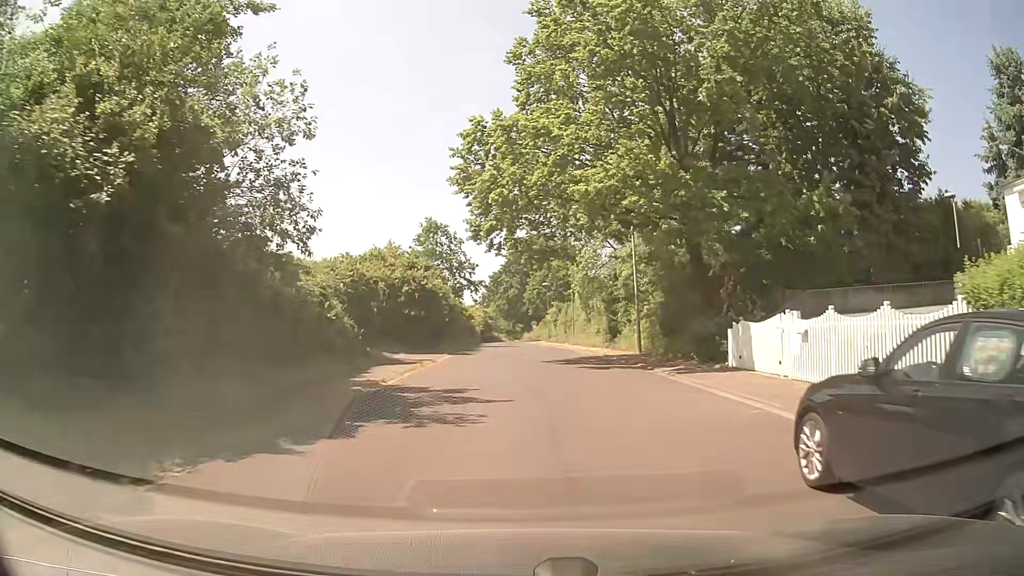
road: residential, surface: asphalt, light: Day
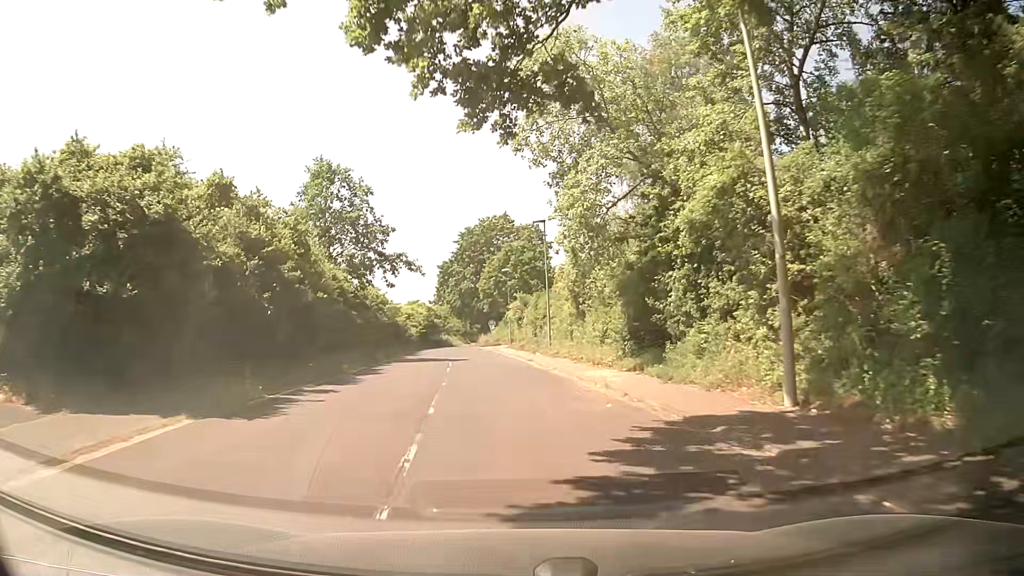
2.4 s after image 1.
(+1.0, +22.9) m; +3°
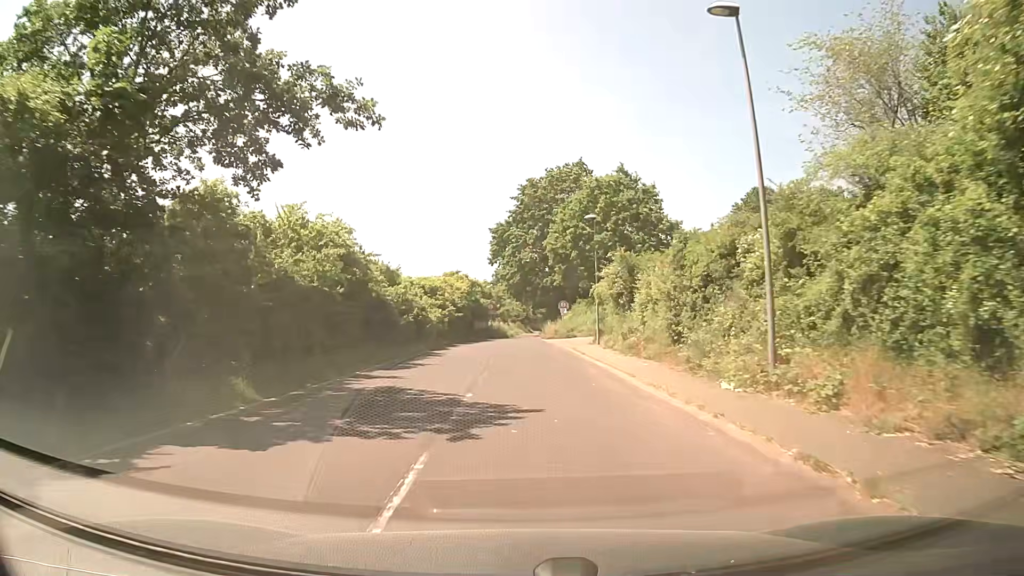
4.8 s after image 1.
(-1.7, +25.8) m; -6°
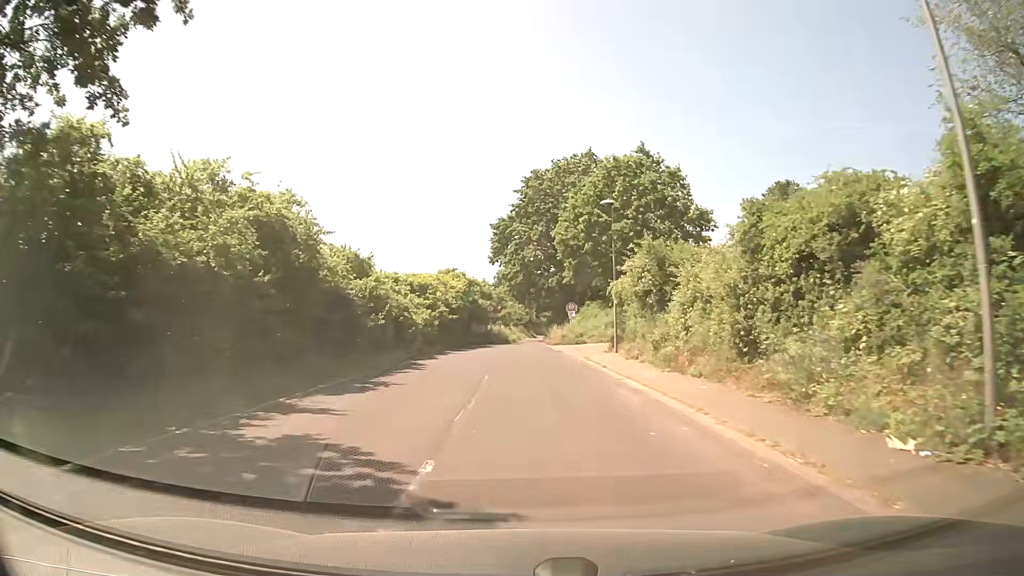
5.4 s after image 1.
(0.0, +6.2) m; +1°
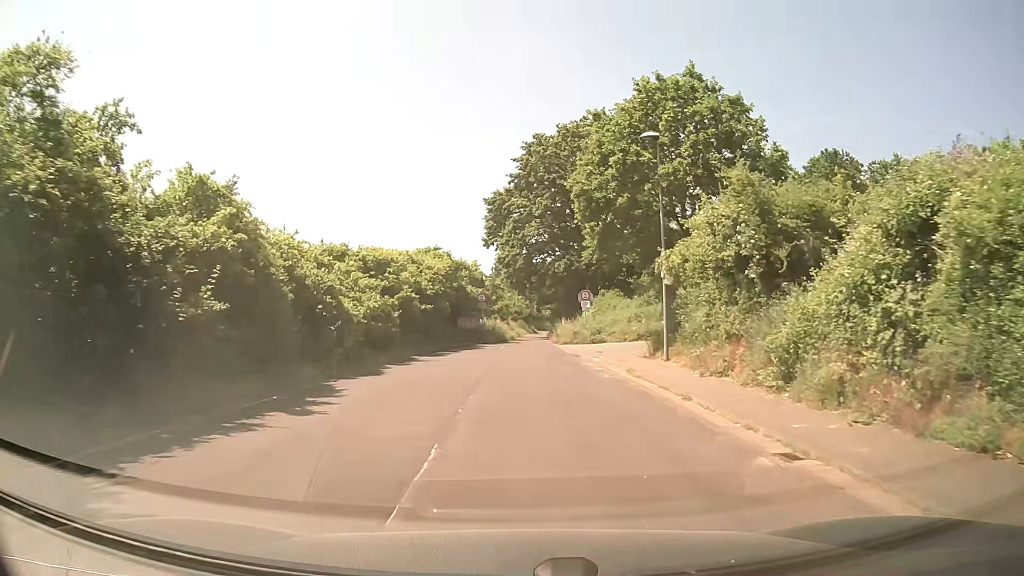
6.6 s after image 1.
(-0.1, +11.3) m; 0°
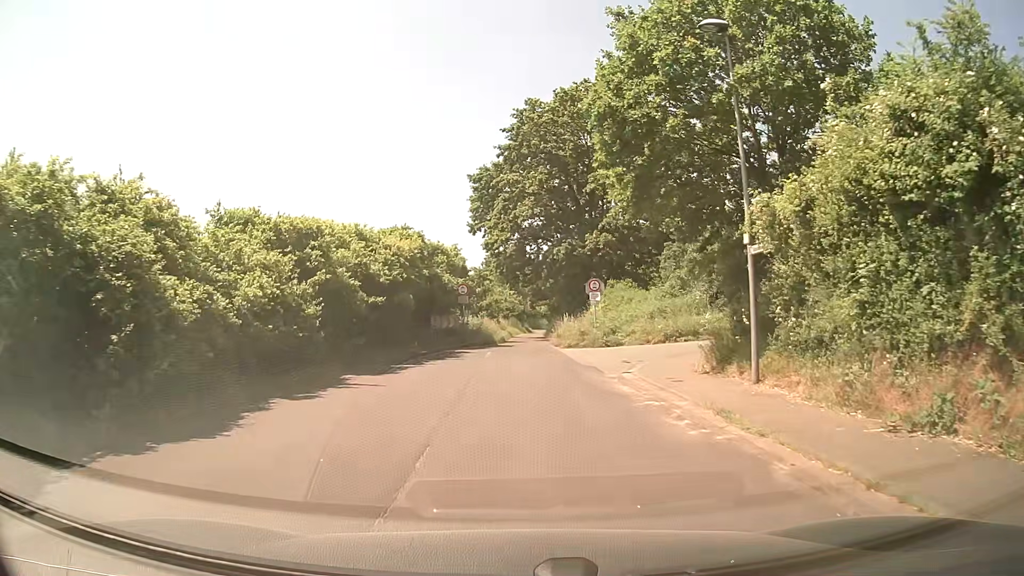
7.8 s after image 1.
(0.0, +8.7) m; +1°
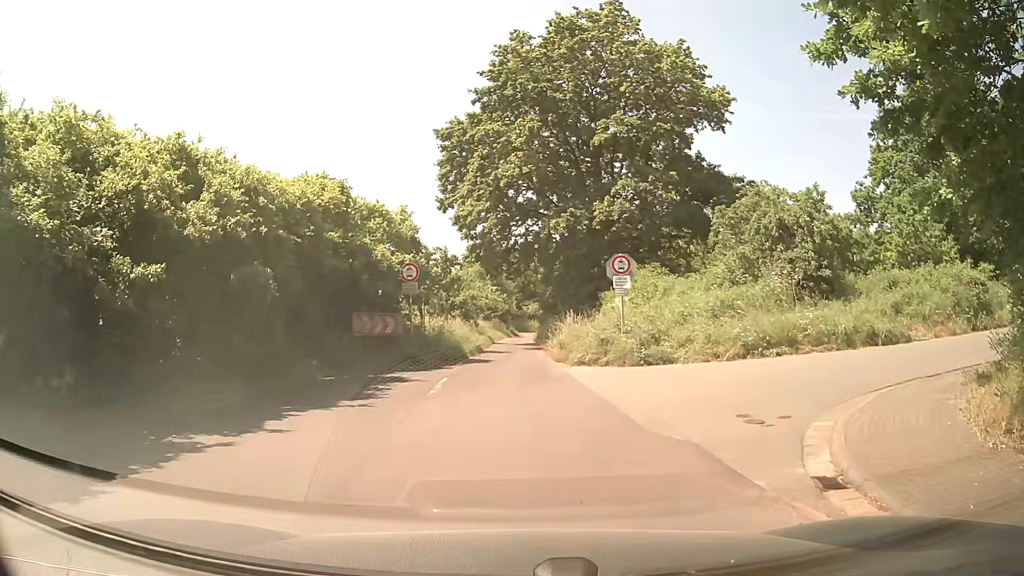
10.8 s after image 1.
(0.0, +12.0) m; +1°
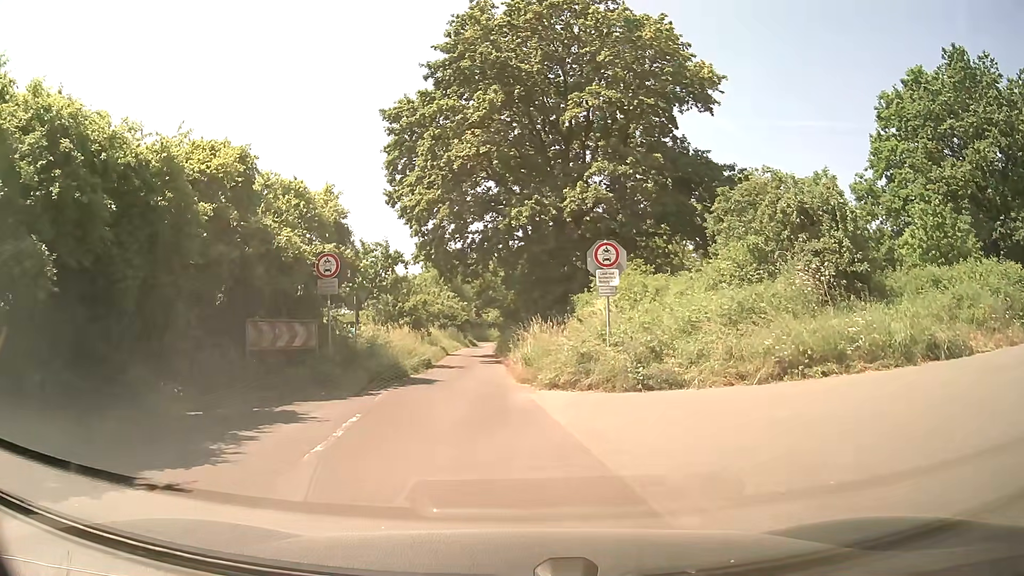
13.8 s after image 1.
(+0.1, +5.1) m; +4°
(+4, +9) (+13, +13) (+22, +16) (+32, +19) (+42, +19) (+49, +12) (+52, +3) (+55, -6) (+58, -16) (+61, -26) m
